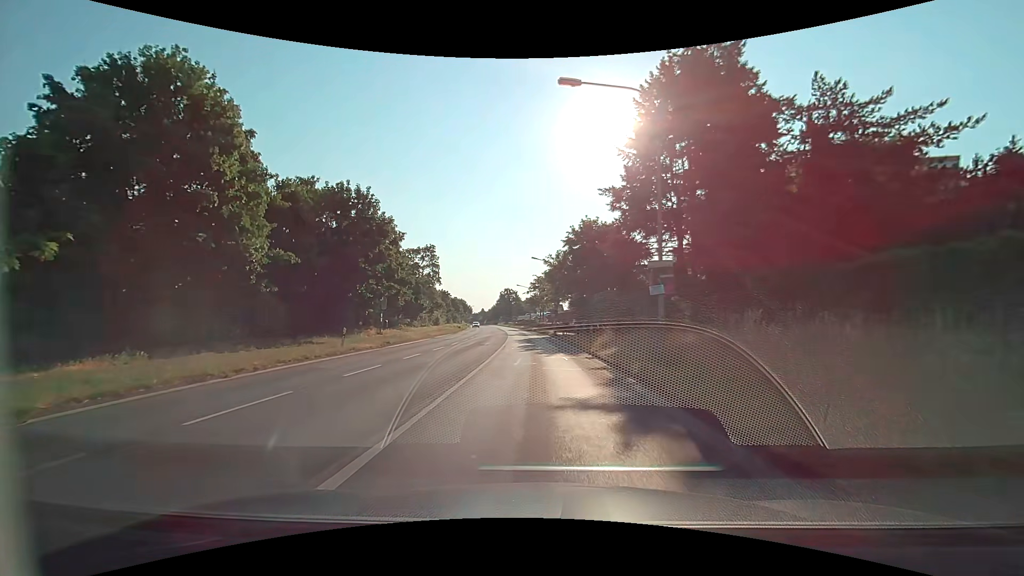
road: secondary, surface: asphalt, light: Day
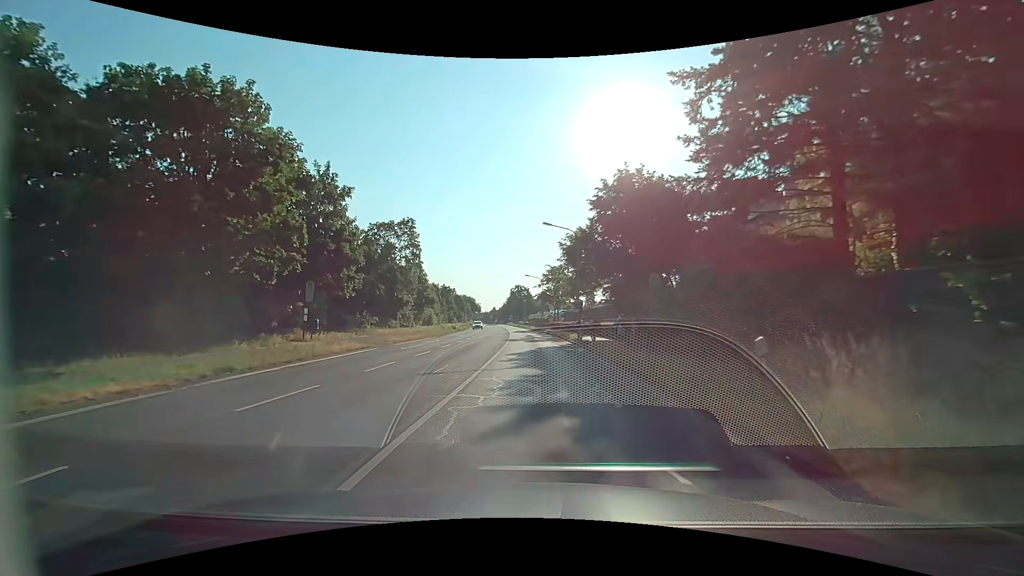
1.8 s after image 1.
(-0.2, +17.4) m; -1°
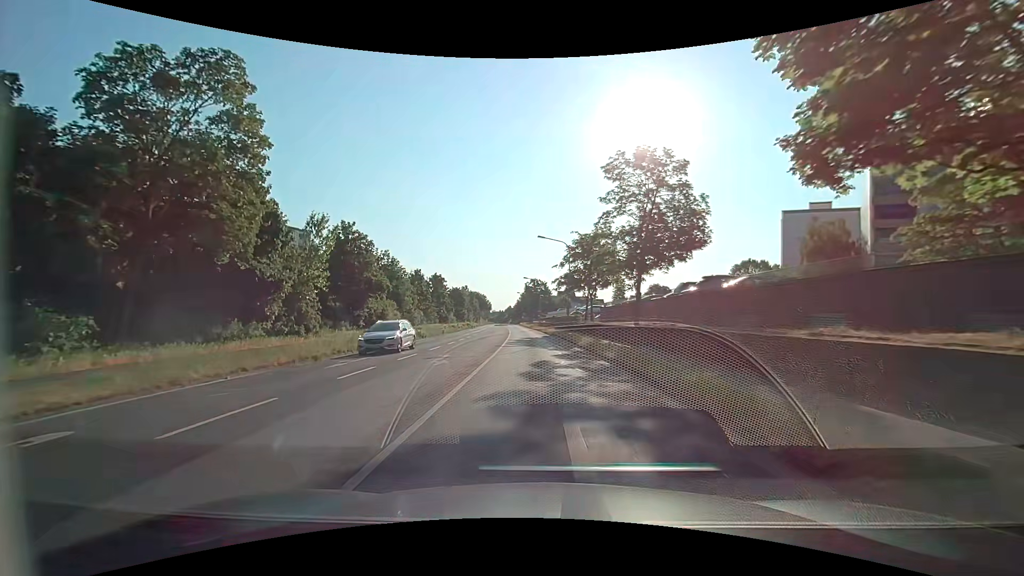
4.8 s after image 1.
(-0.6, +32.2) m; -2°
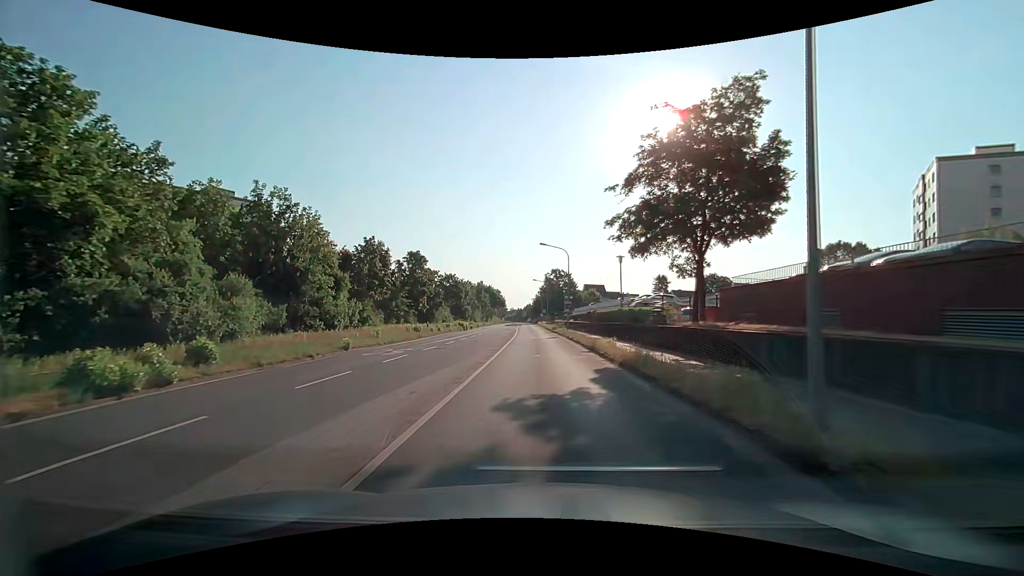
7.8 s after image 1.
(-0.5, +32.2) m; -2°
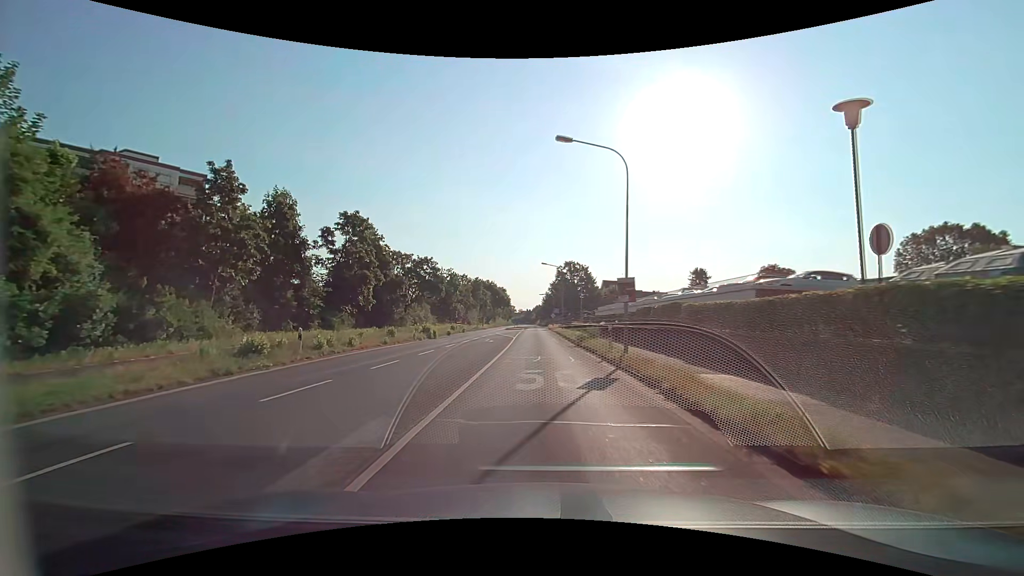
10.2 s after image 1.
(-0.3, +25.7) m; -2°
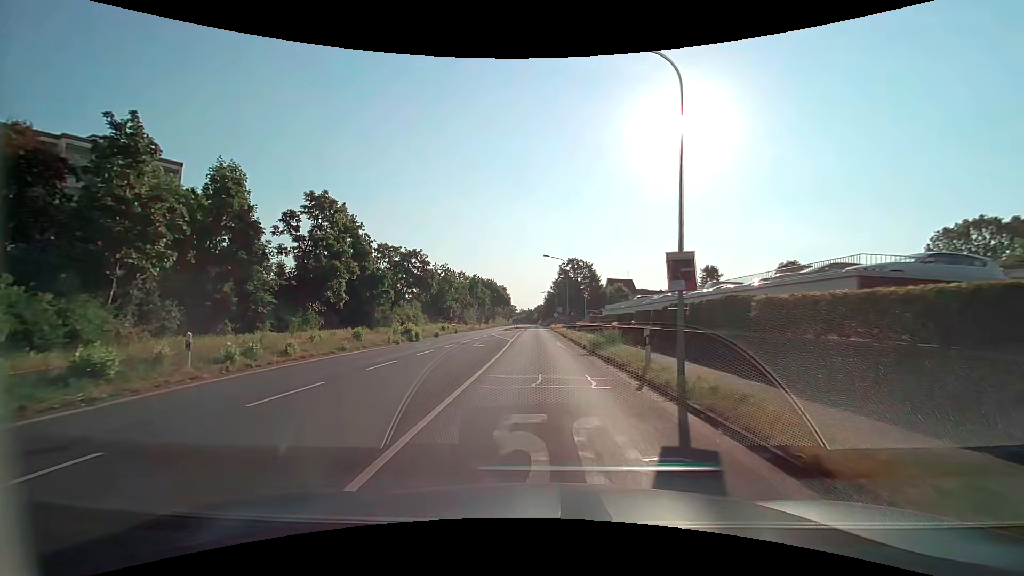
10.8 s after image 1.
(+0.1, +6.5) m; +1°
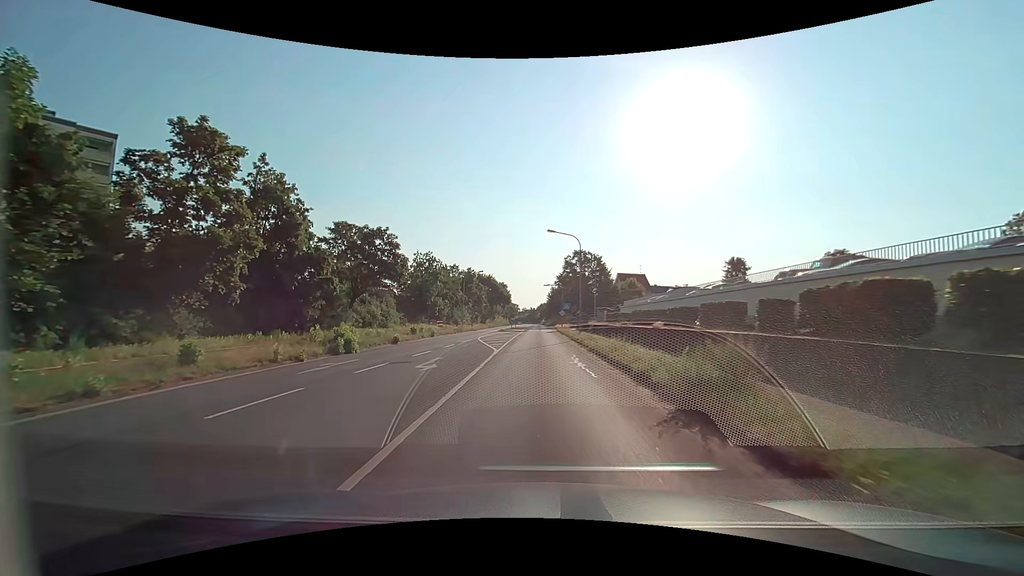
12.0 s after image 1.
(-0.1, +13.3) m; -1°
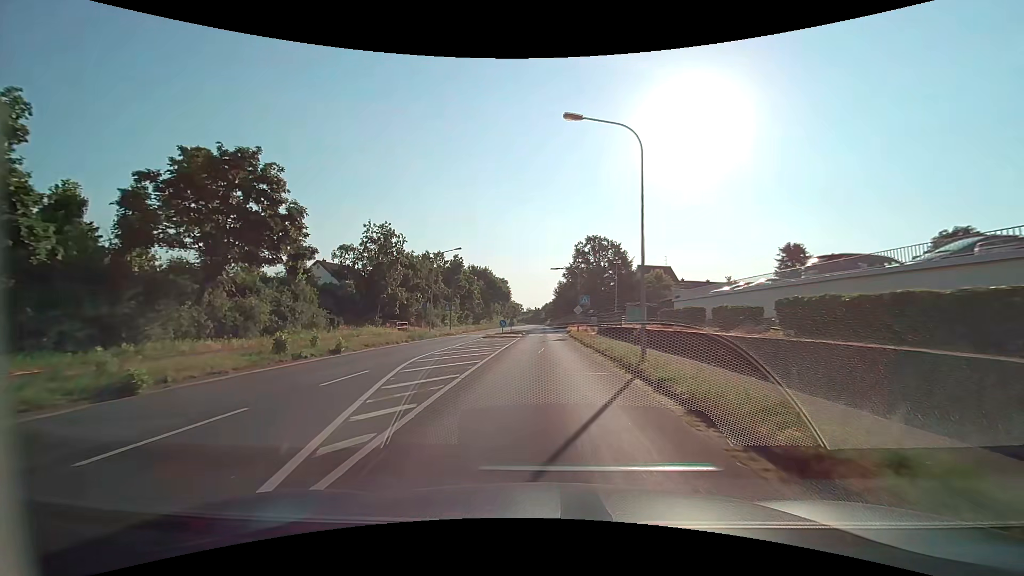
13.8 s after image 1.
(0.0, +20.5) m; 0°
(0, +10) (0, +20) (0, +30) (0, +40) (0, +50) (0, +60) (0, +70) (0, +80) (0, +90) (0, +100) m
